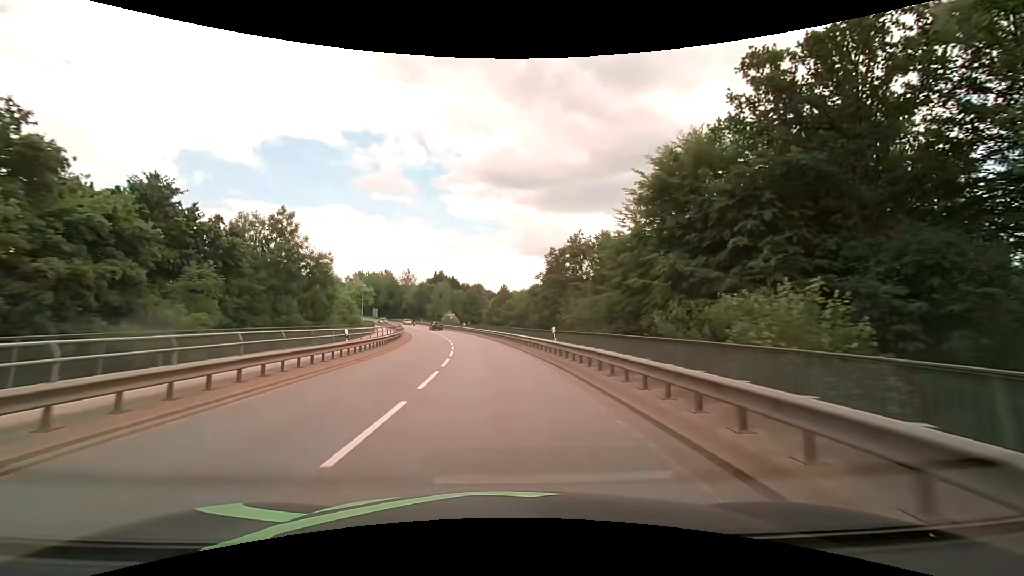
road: secondary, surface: asphalt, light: Day
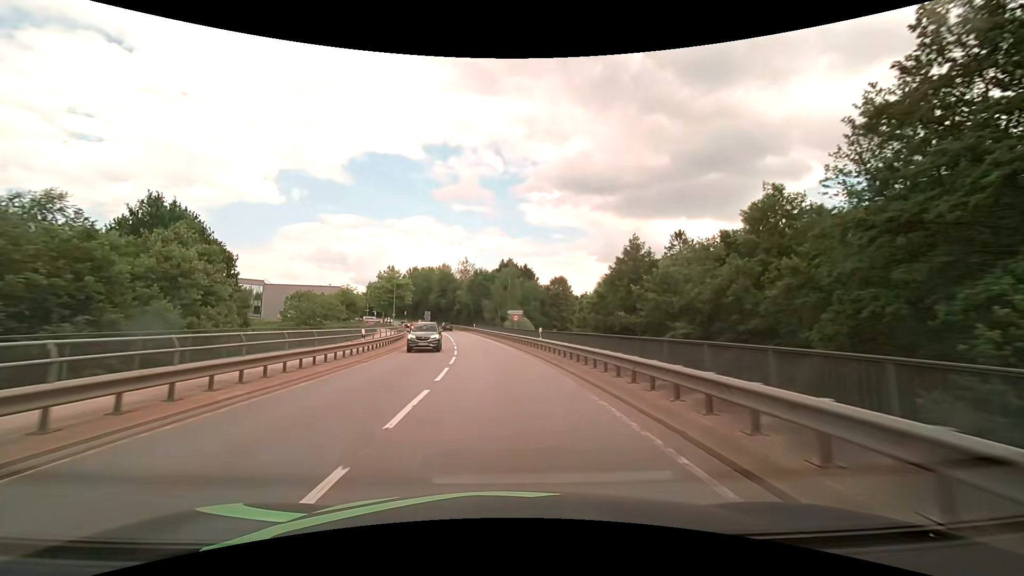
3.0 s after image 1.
(-3.8, +46.4) m; -9°
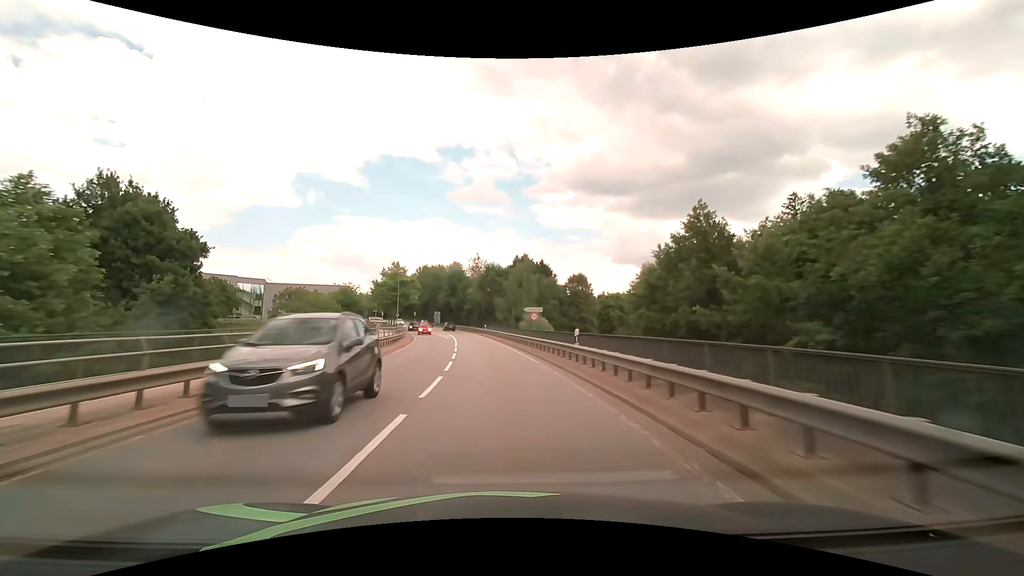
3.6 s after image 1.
(-0.1, +9.0) m; -2°
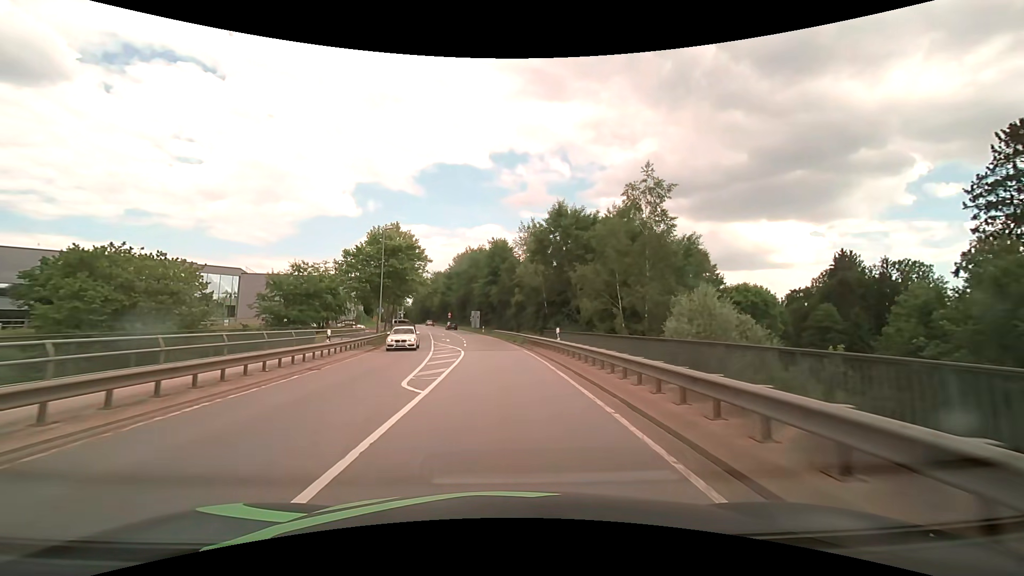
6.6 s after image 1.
(-2.5, +41.7) m; -7°
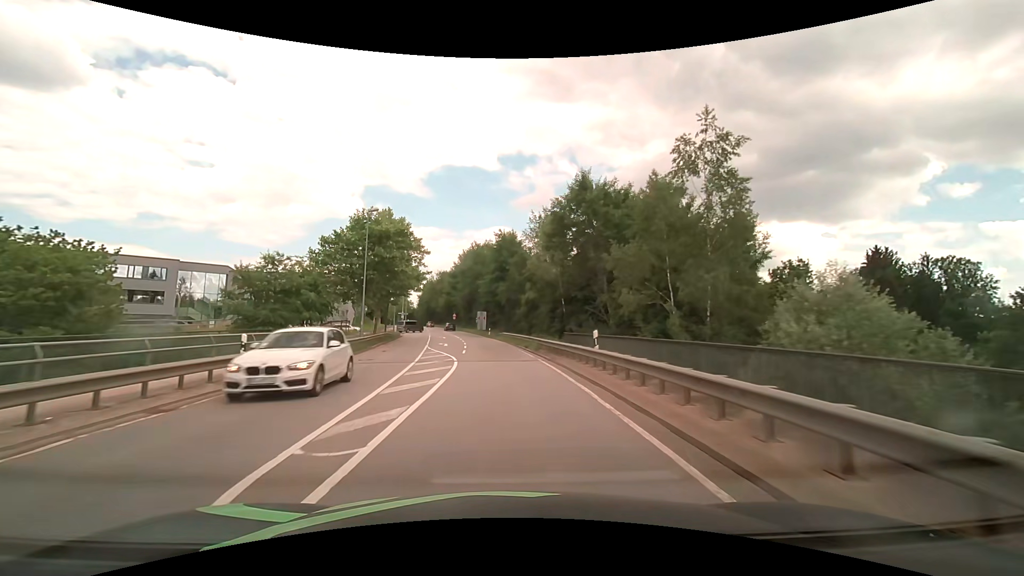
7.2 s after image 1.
(-0.1, +7.9) m; -1°
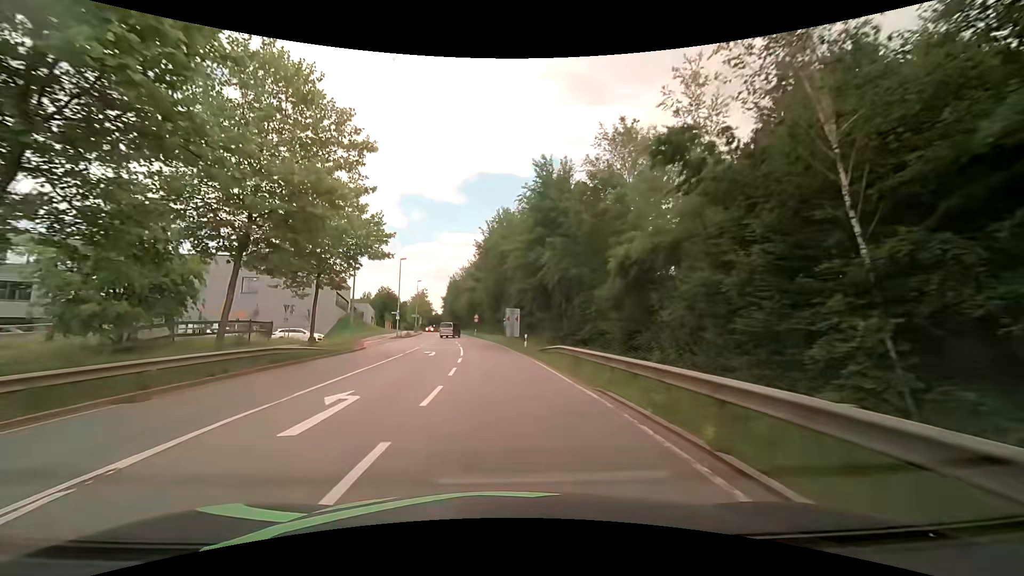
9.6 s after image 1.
(-1.1, +30.6) m; -4°
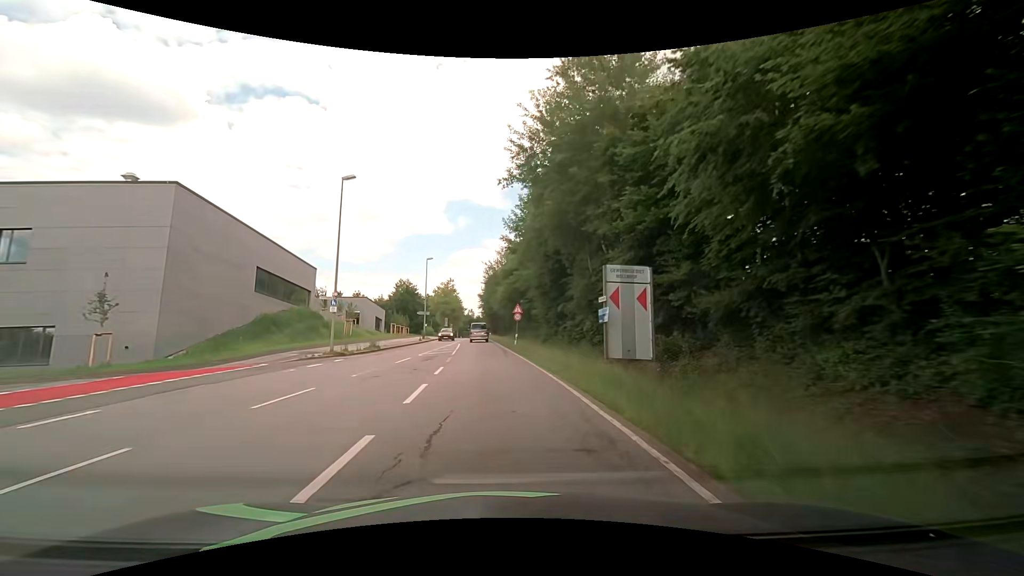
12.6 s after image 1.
(-1.8, +37.4) m; -6°
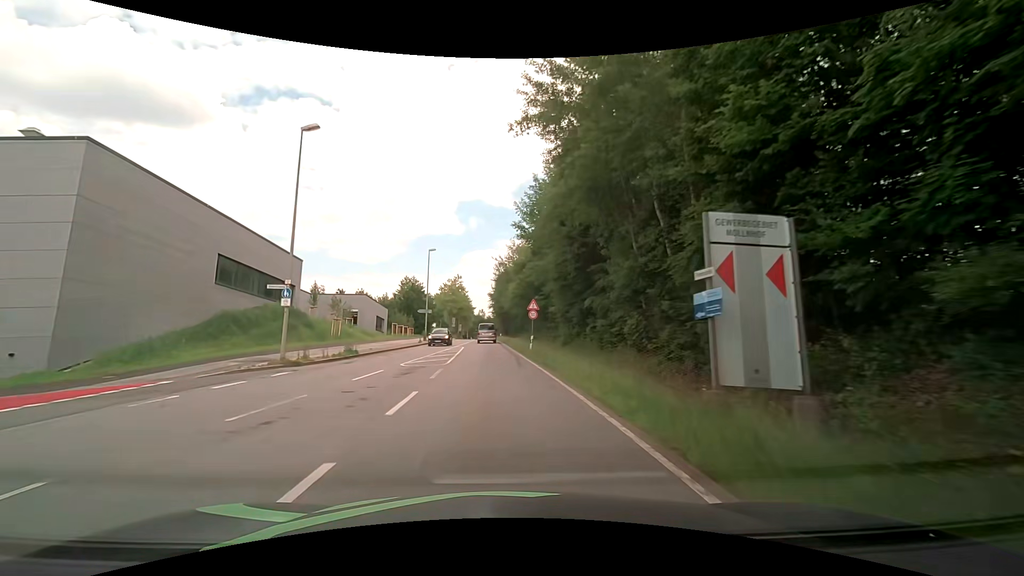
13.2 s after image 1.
(-0.1, +7.5) m; -1°
(0, +10) (-1, +20) (-1, +30) (-2, +40) (-2, +50) (-3, +60) (-3, +70) (-4, +80) (-4, +90) (-5, +100) m
